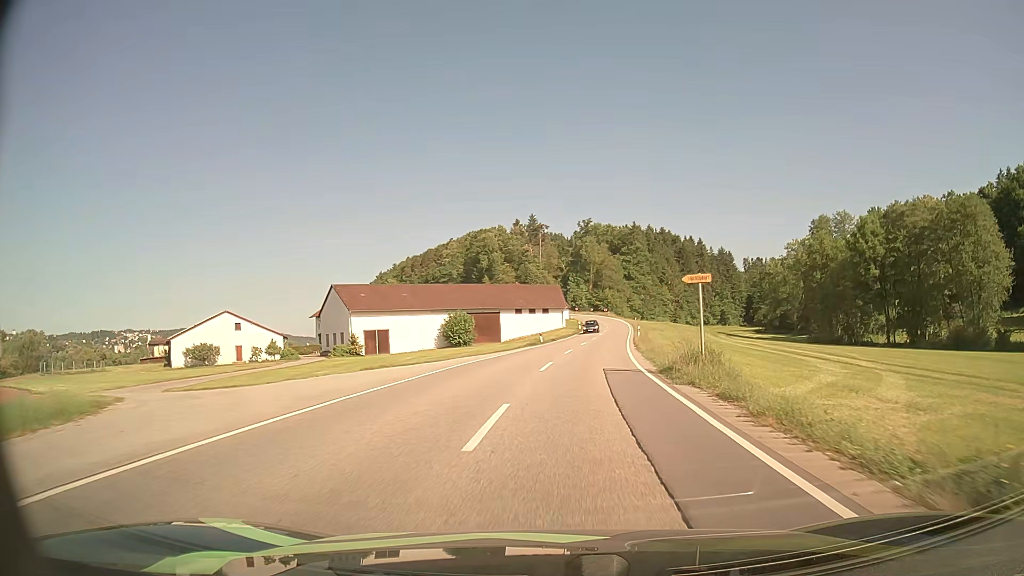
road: secondary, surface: asphalt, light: Day
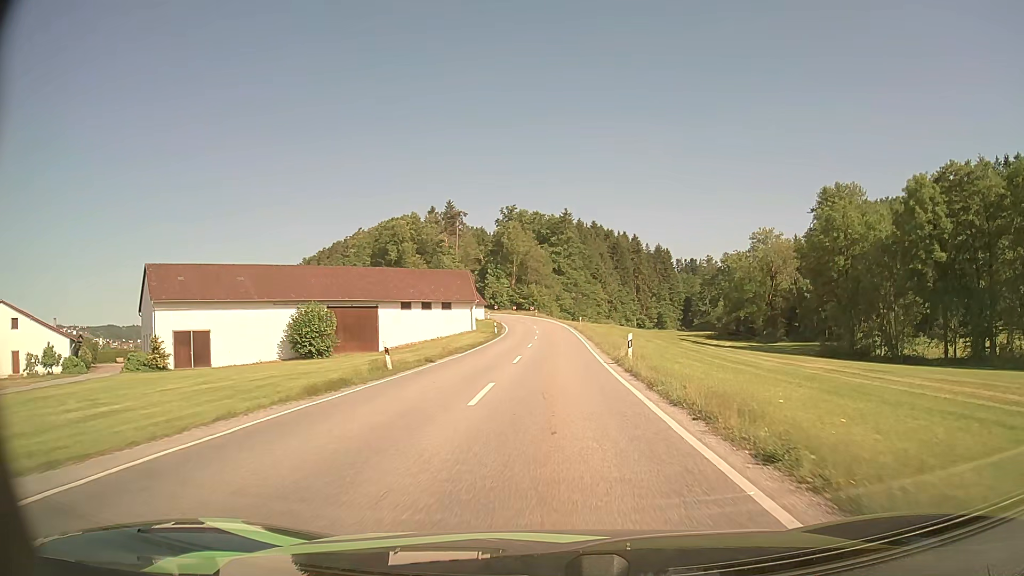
(+1.9, +30.9) m; +7°
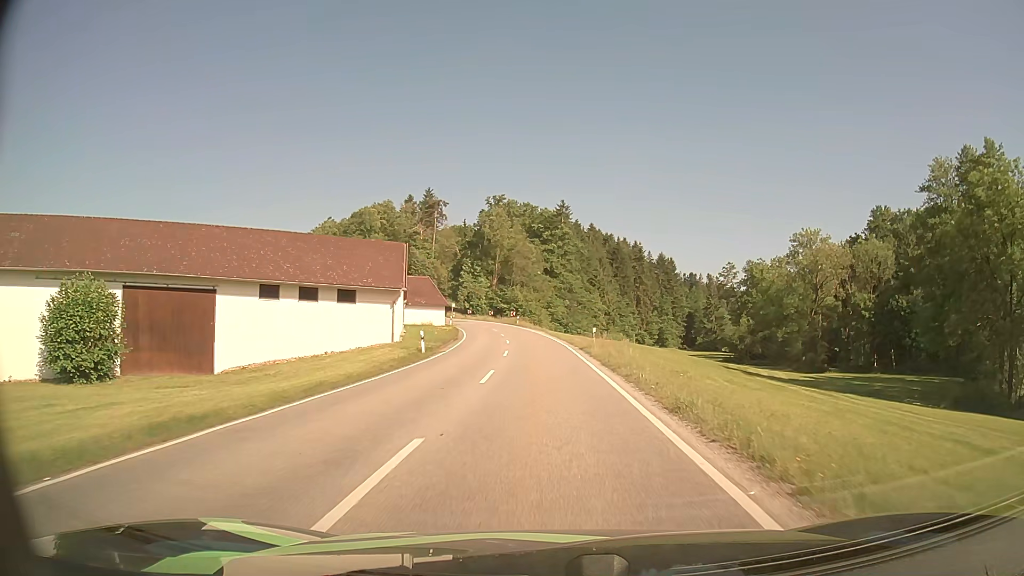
(+0.4, +30.9) m; +1°
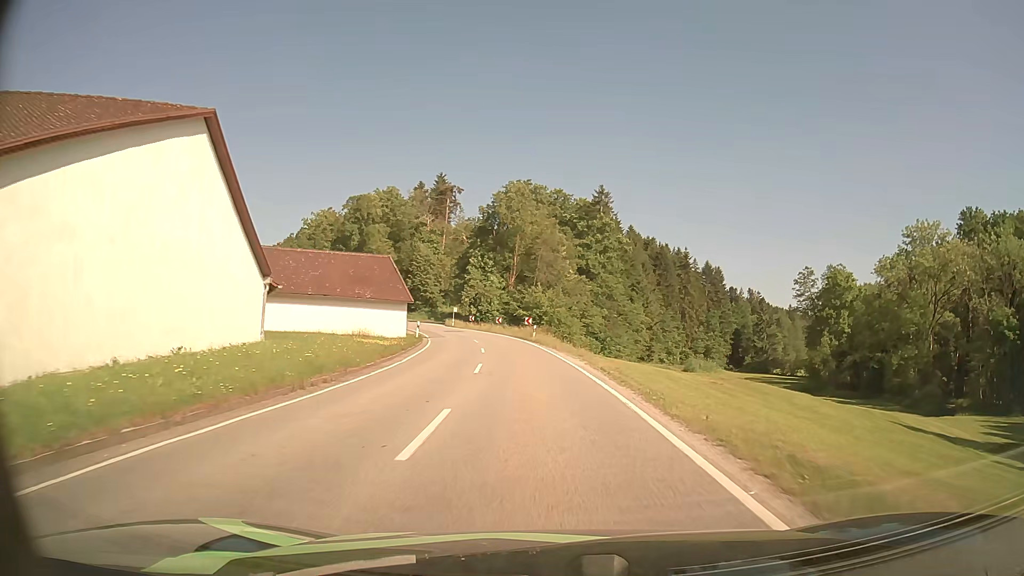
(-0.4, +32.5) m; -2°
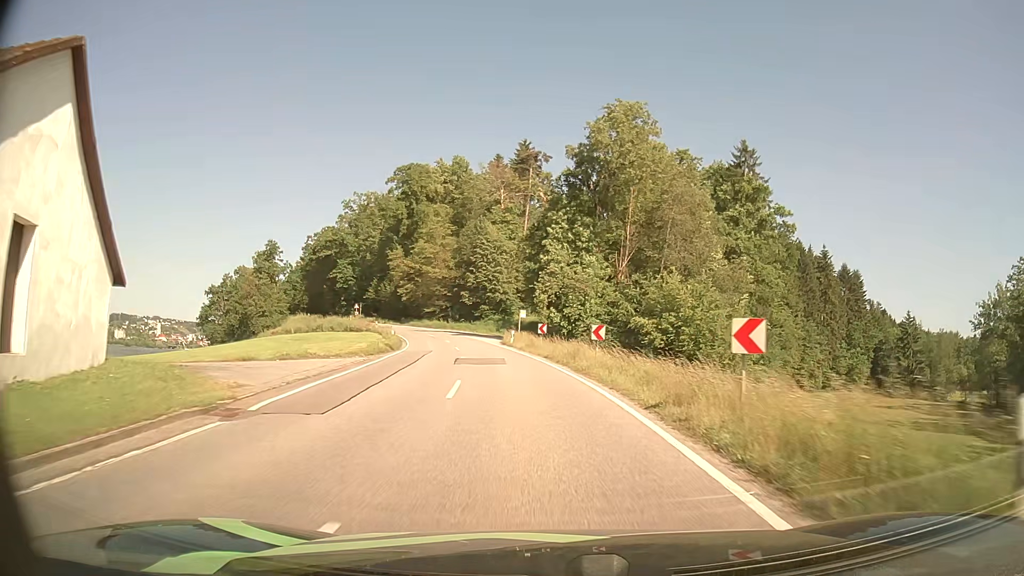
(-2.6, +41.5) m; -8°
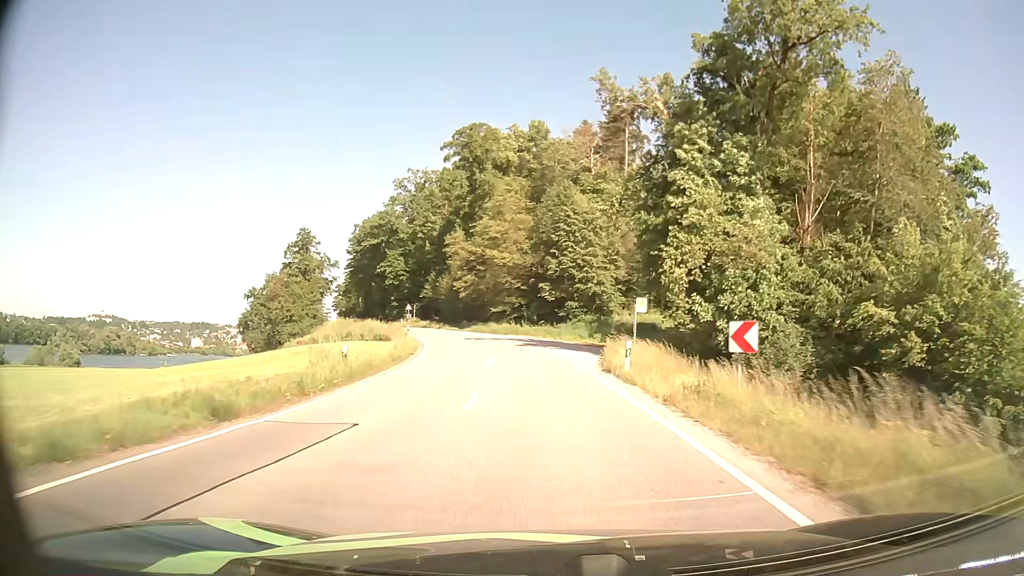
(-1.8, +25.8) m; -8°
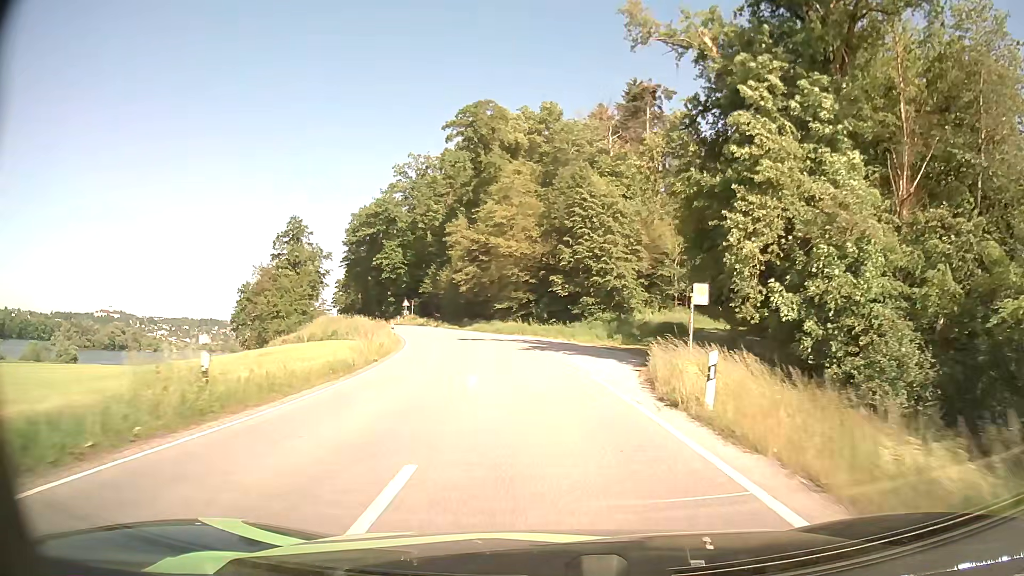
(-0.1, +8.7) m; -1°
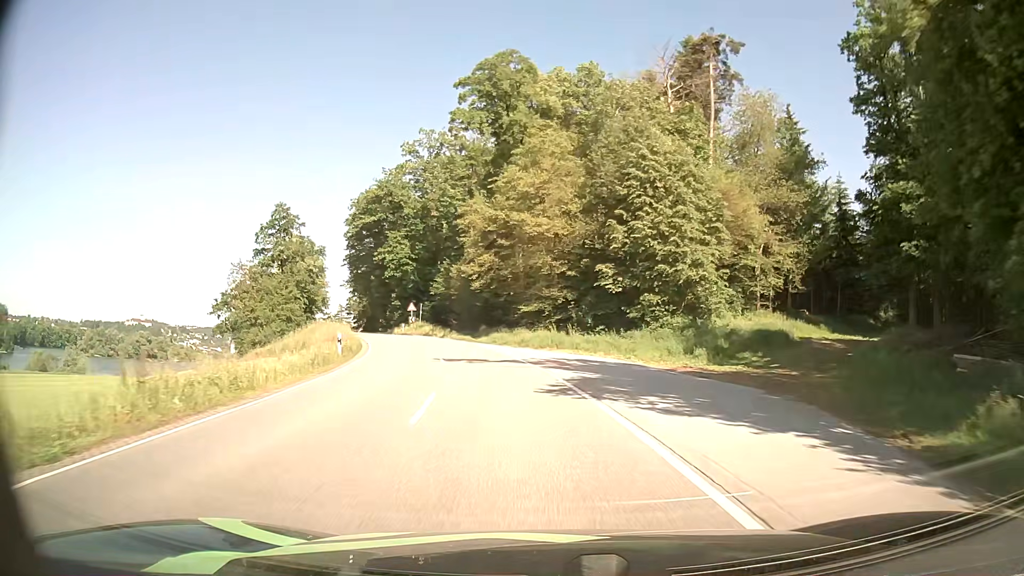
(-0.3, +17.4) m; -3°
